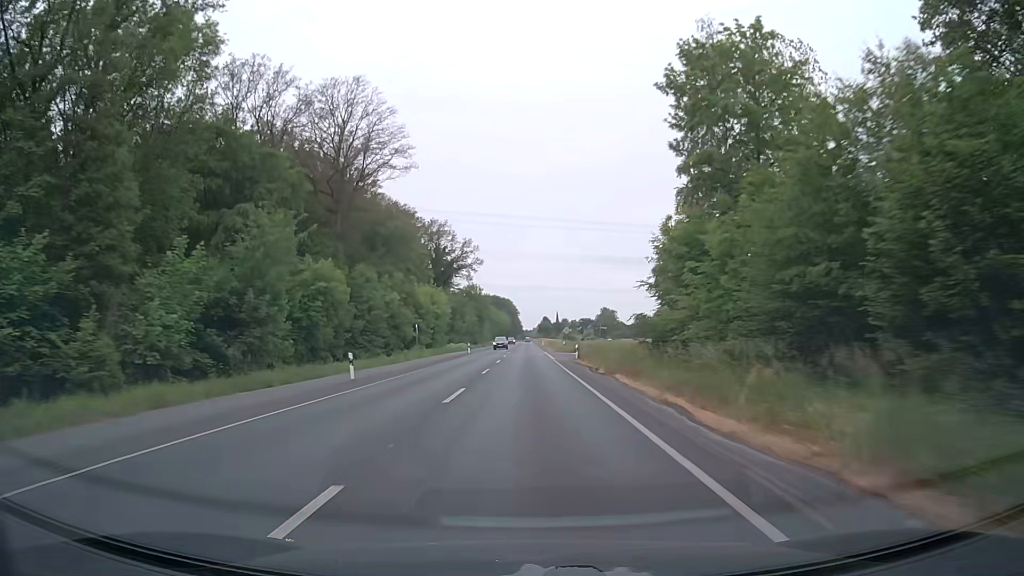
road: secondary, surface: asphalt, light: Day
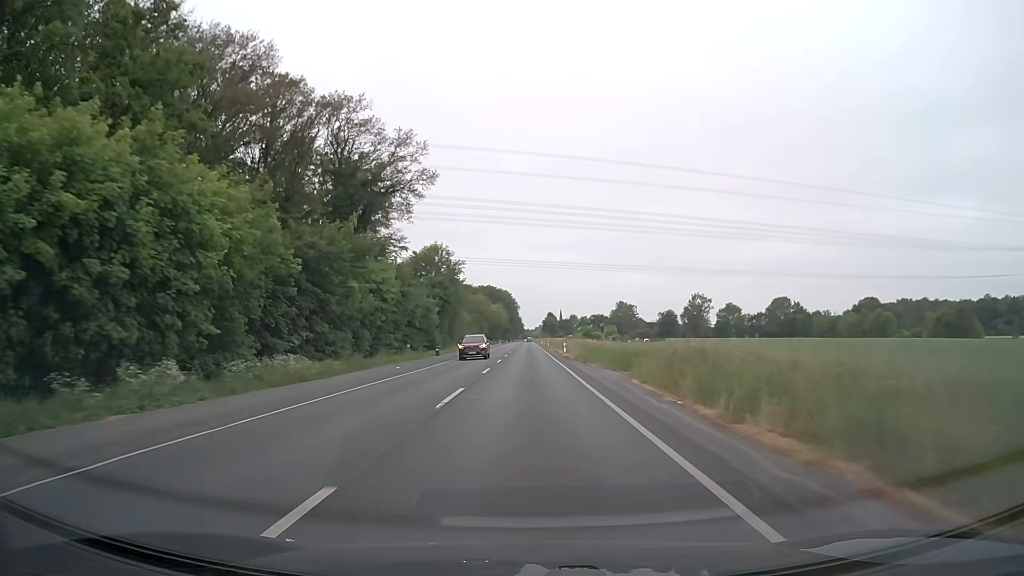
(-0.2, +72.4) m; 0°
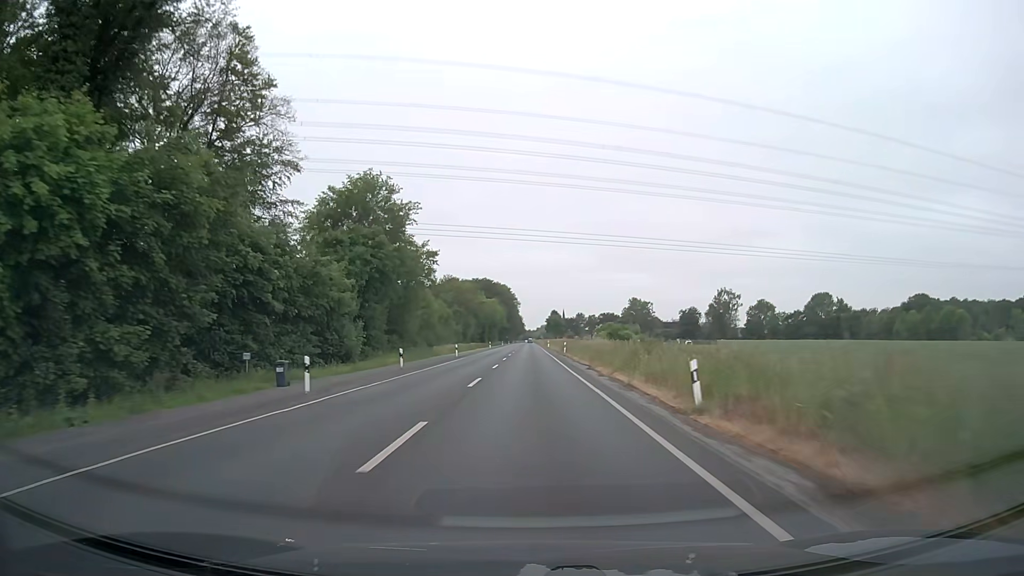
(0.0, +43.4) m; 0°
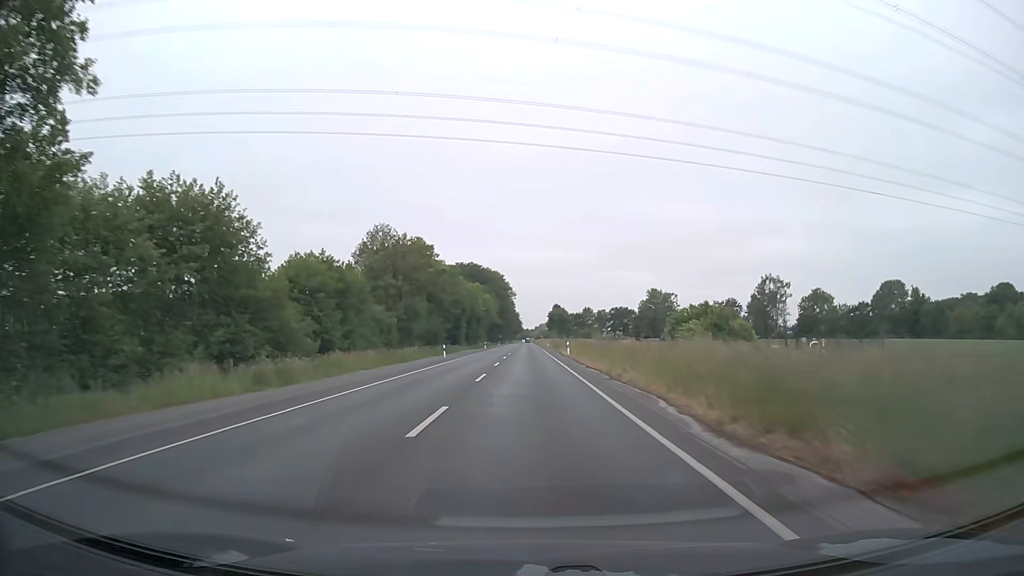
(0.0, +57.8) m; 0°
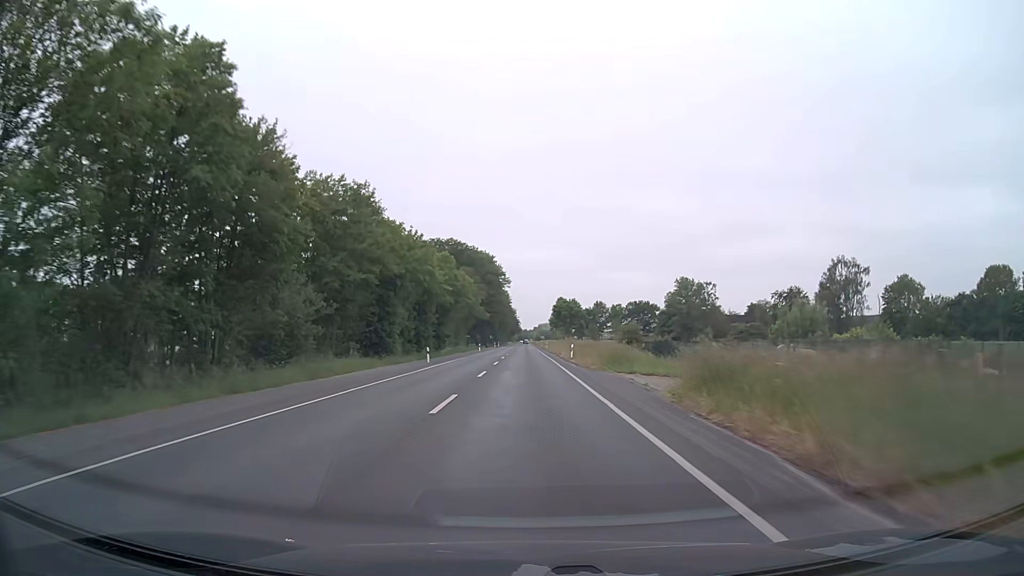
(-0.2, +57.2) m; 0°
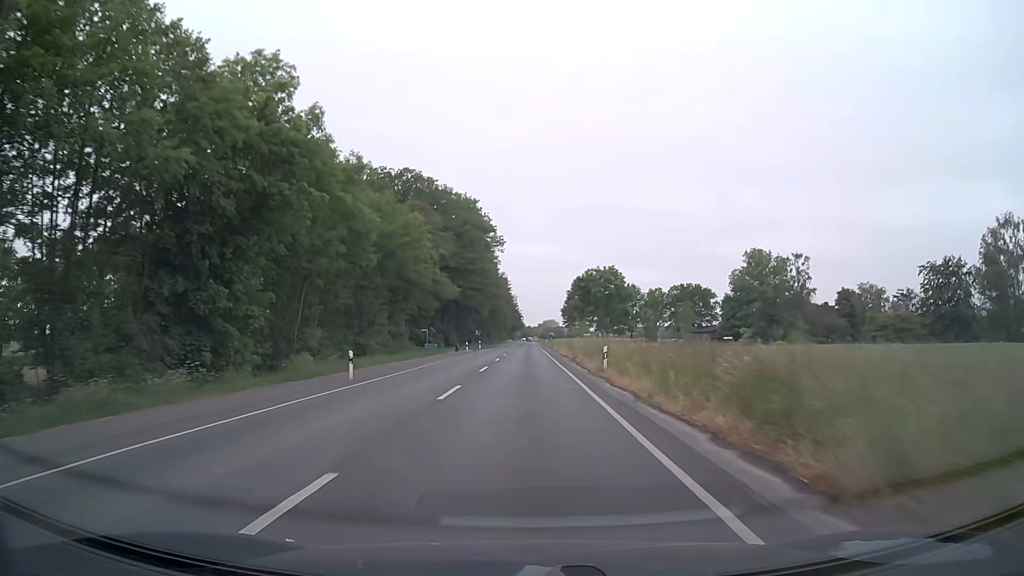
(0.0, +69.9) m; 0°
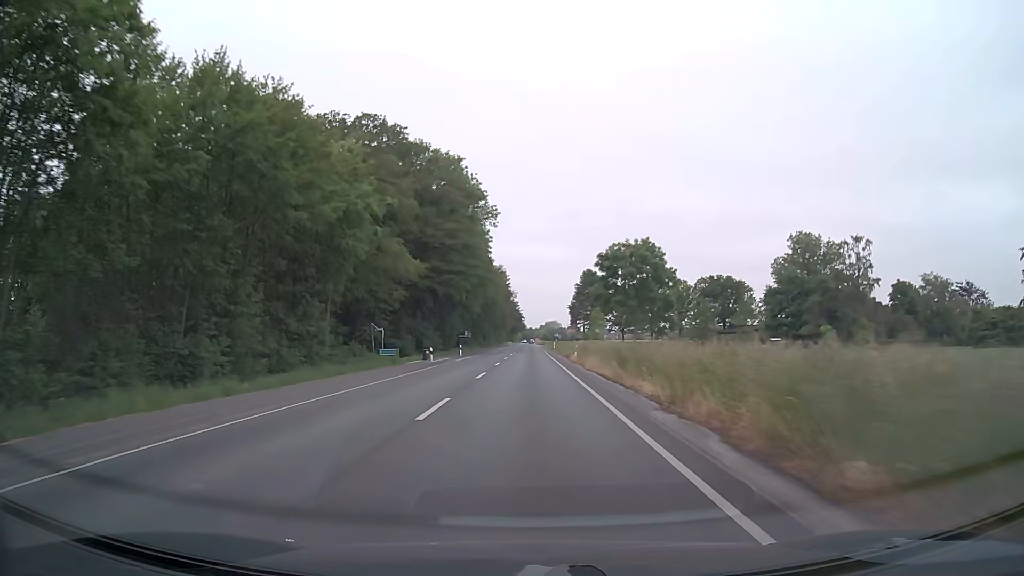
(0.0, +27.6) m; 0°
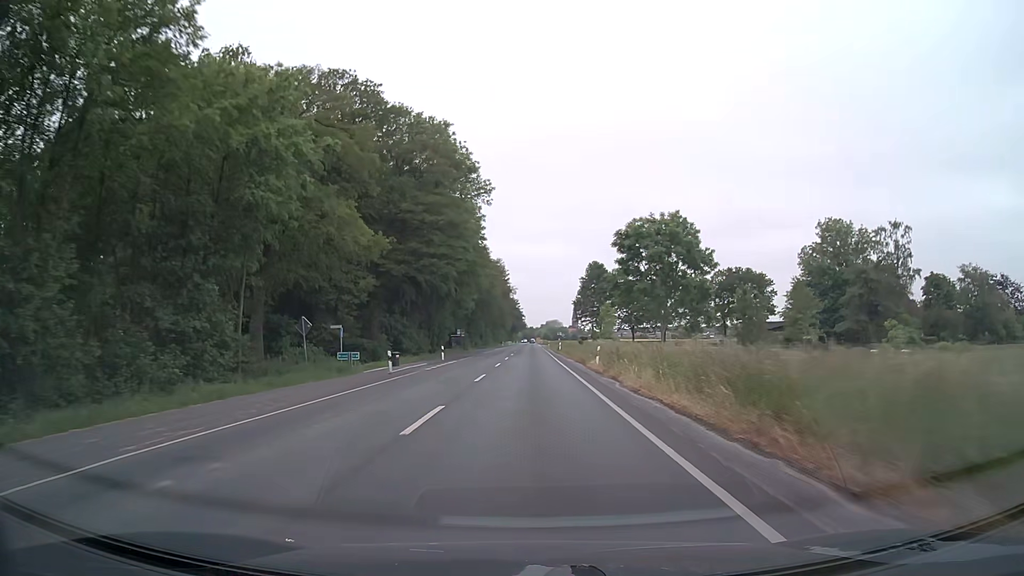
(0.0, +13.7) m; 0°
